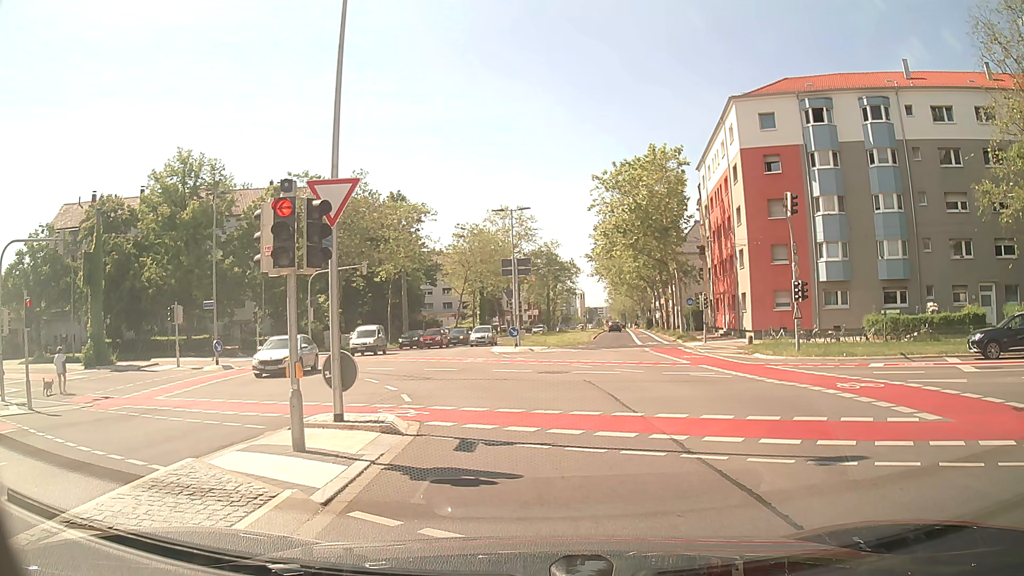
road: secondary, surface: asphalt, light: Day
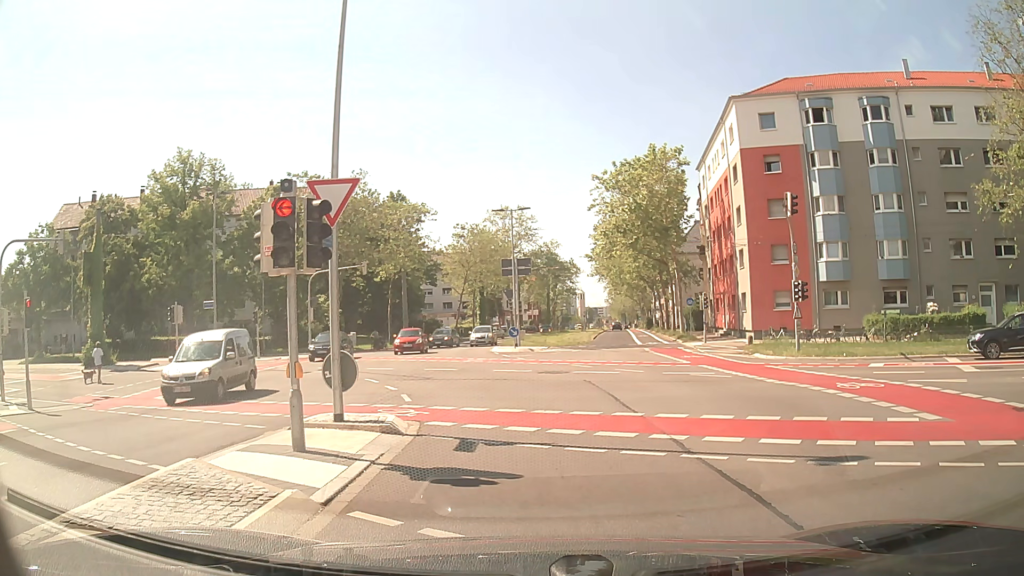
(0.0, 0.0) m; 0°
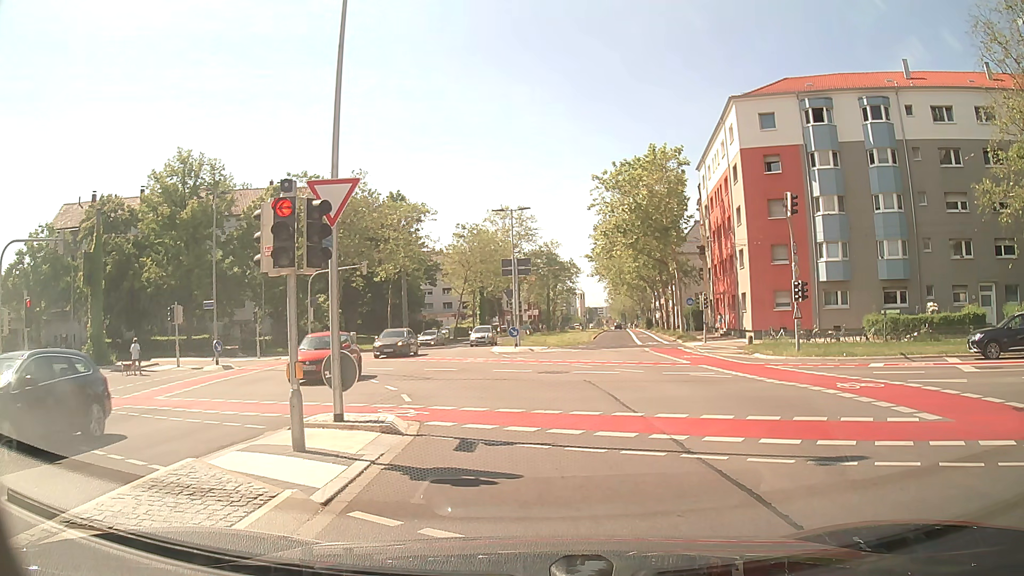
(0.0, 0.0) m; 0°
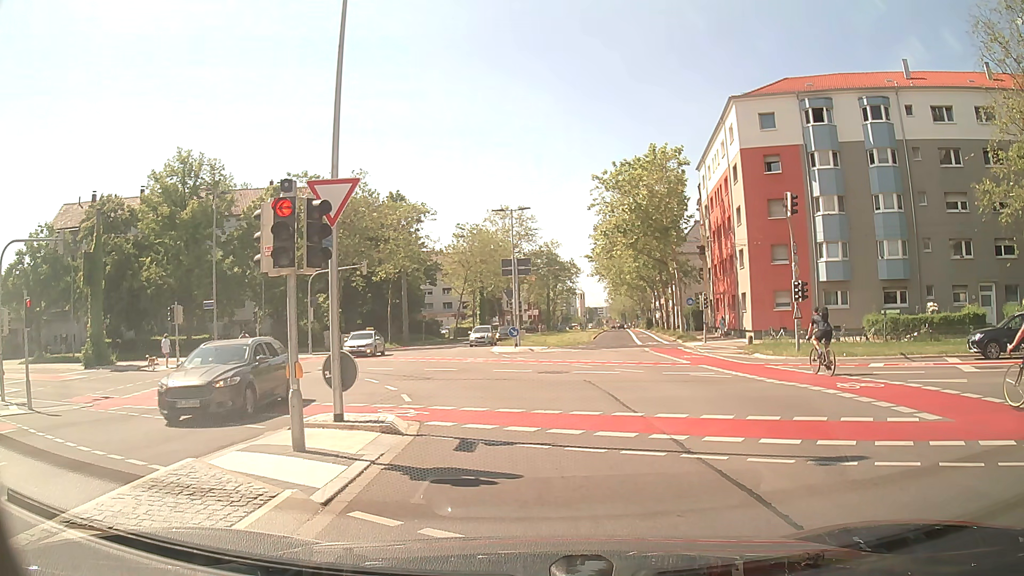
(0.0, 0.0) m; 0°
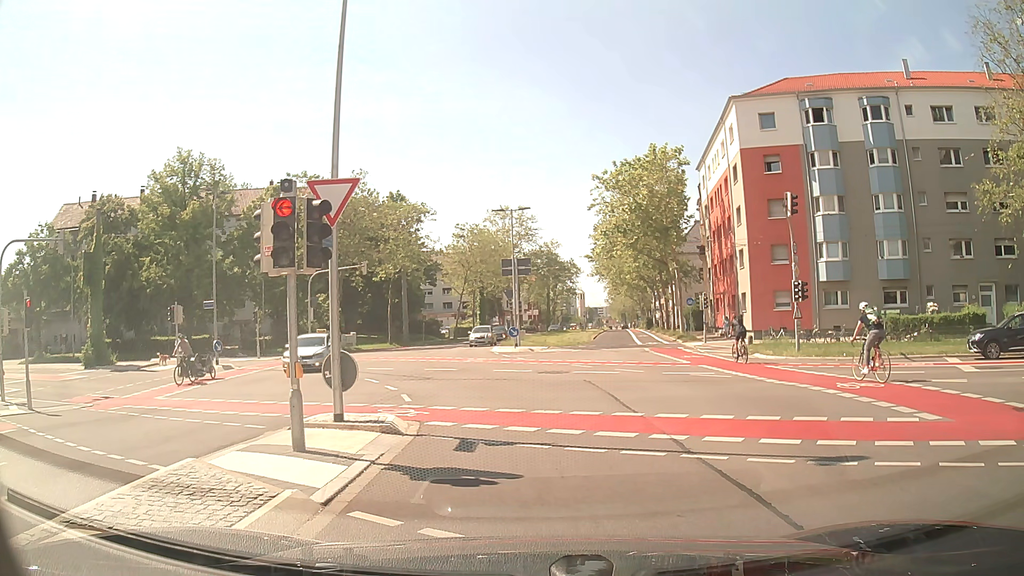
(0.0, 0.0) m; 0°
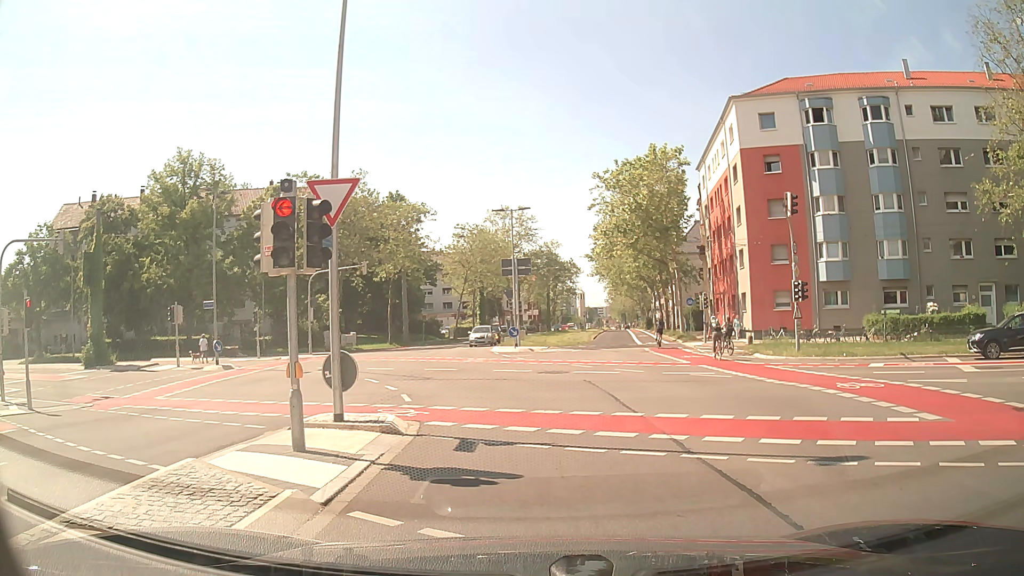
(0.0, 0.0) m; 0°
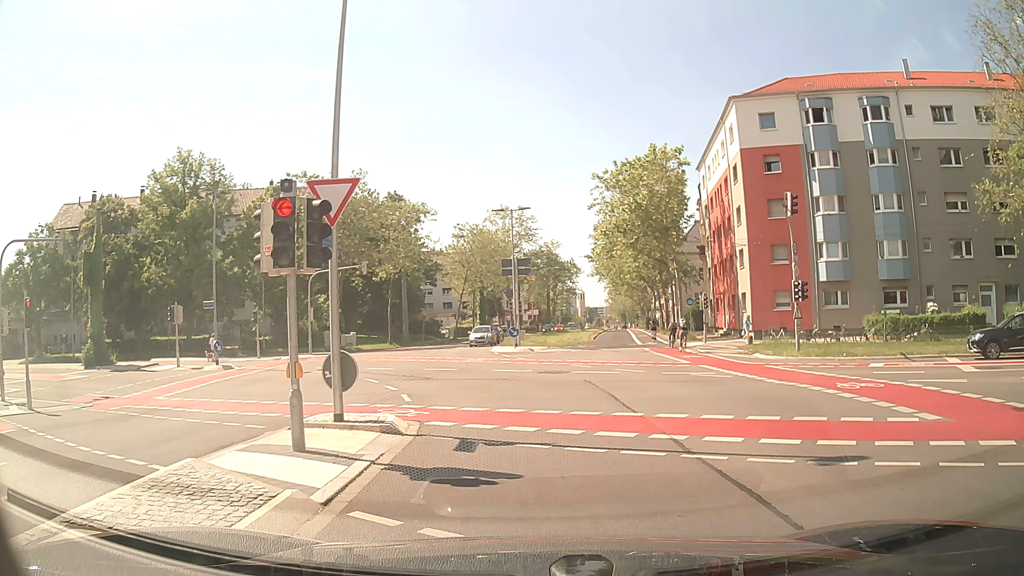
(0.0, 0.0) m; 0°
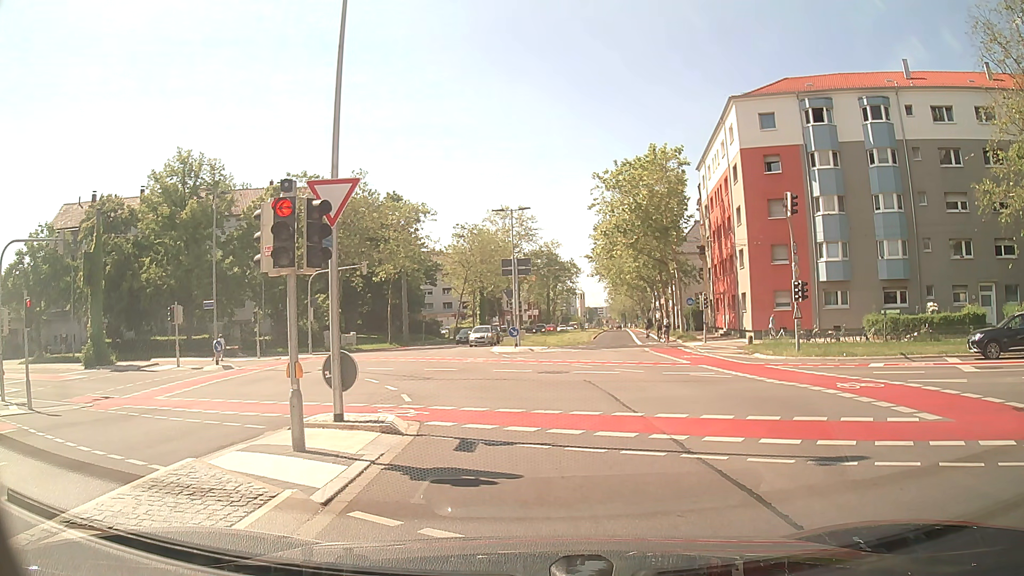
(0.0, 0.0) m; 0°
(0, +10) (-2, +20) (-7, +28) (-15, +34) (-24, +38) (-34, +39) (-44, +39) (-54, +38) (-64, +35) (-73, +32) m
